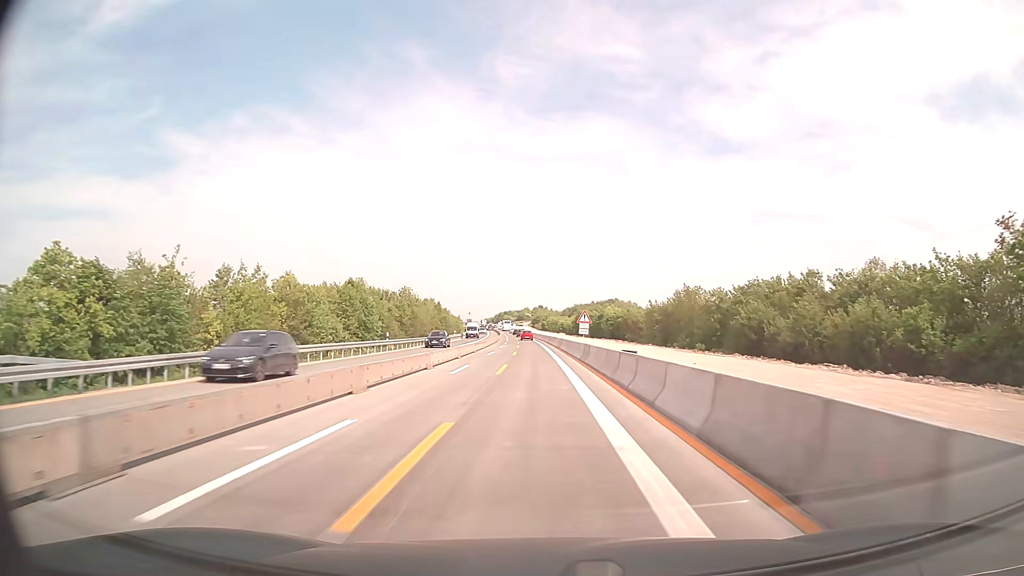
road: motorway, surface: concrete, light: Day
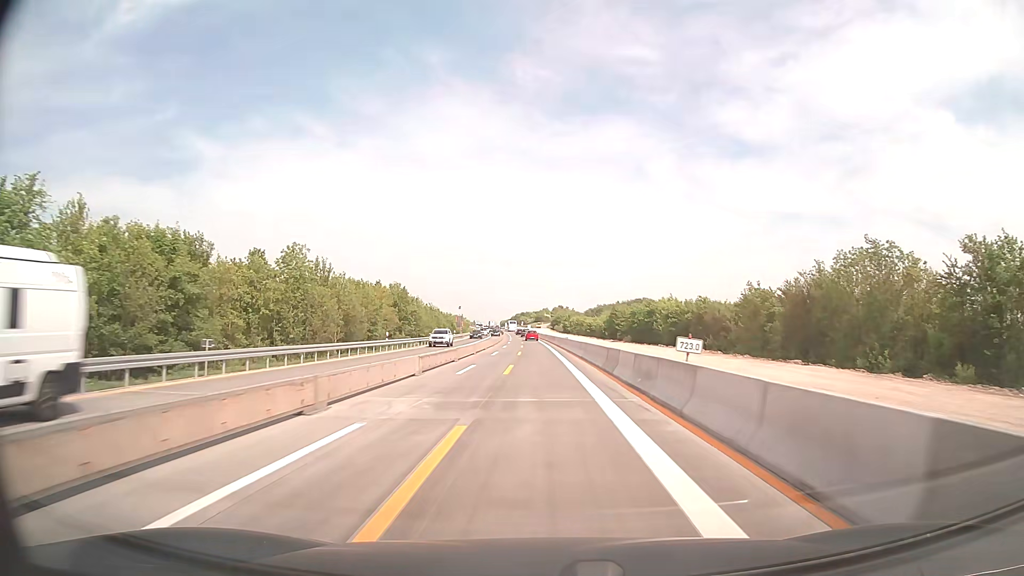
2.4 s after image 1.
(-0.8, +54.0) m; -2°
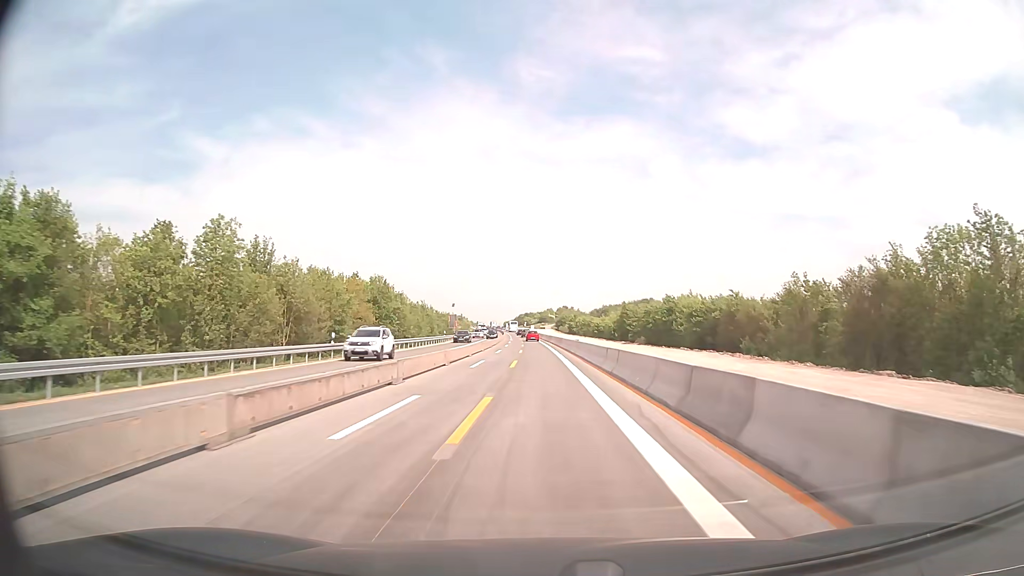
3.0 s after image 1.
(0.0, +13.5) m; 0°
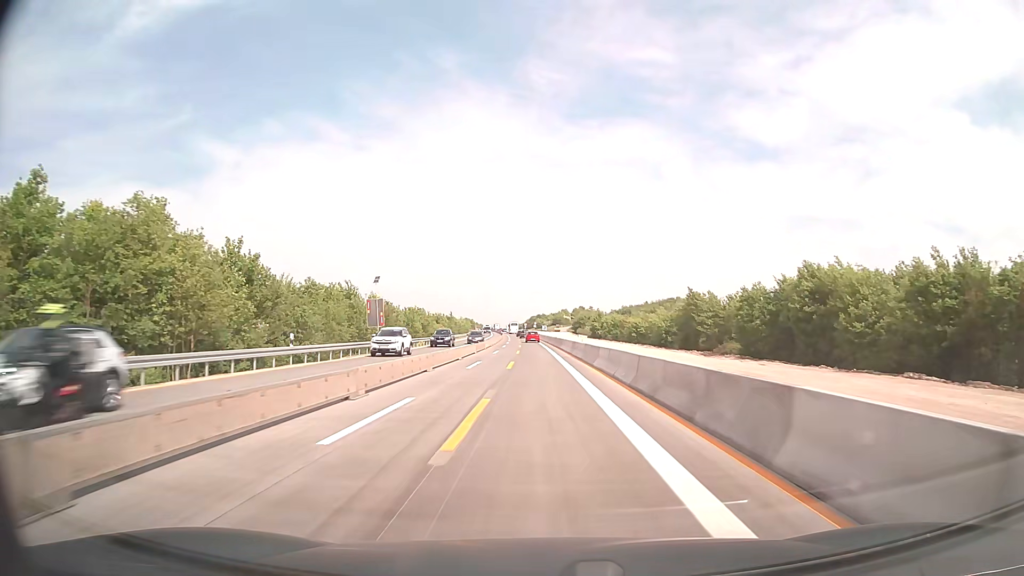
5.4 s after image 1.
(-0.5, +54.1) m; -1°
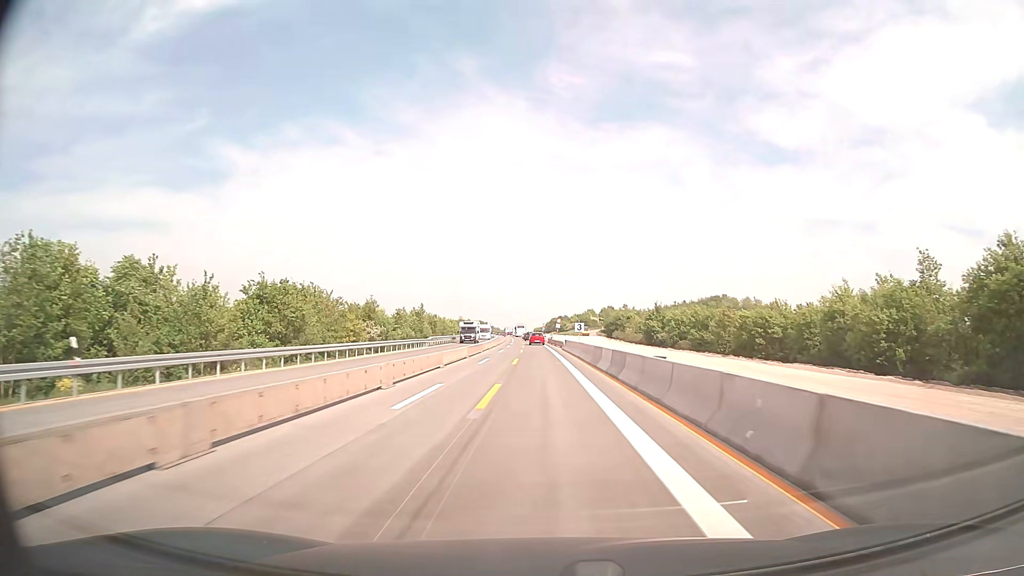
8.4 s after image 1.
(-1.1, +67.5) m; -2°
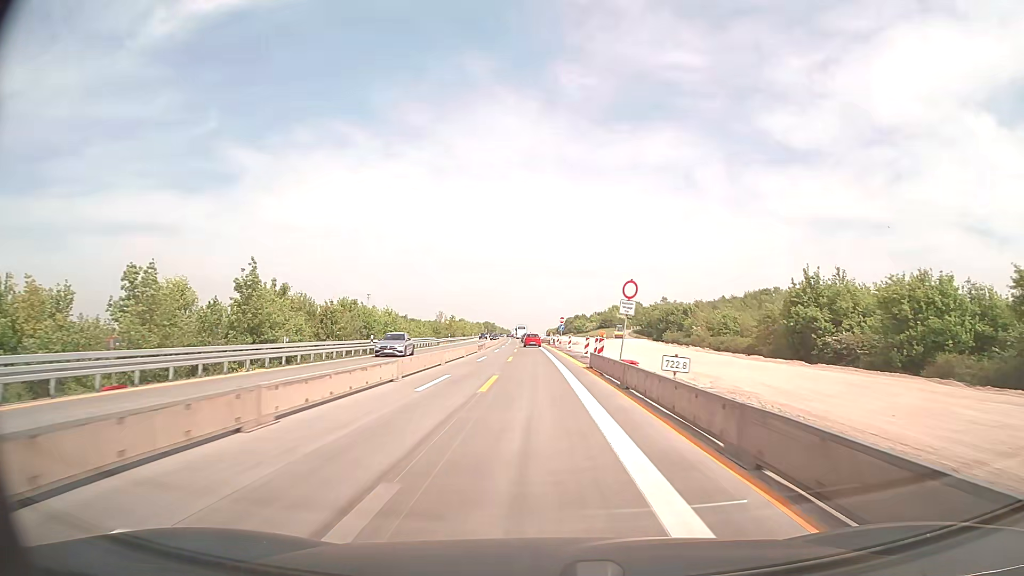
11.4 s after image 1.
(-0.5, +67.6) m; -1°
(0, +10) (0, +20) (0, +30) (0, +40) (-1, +50) (-1, +60) (-1, +70) (-1, +80) (-2, +90) (-2, +100) m
